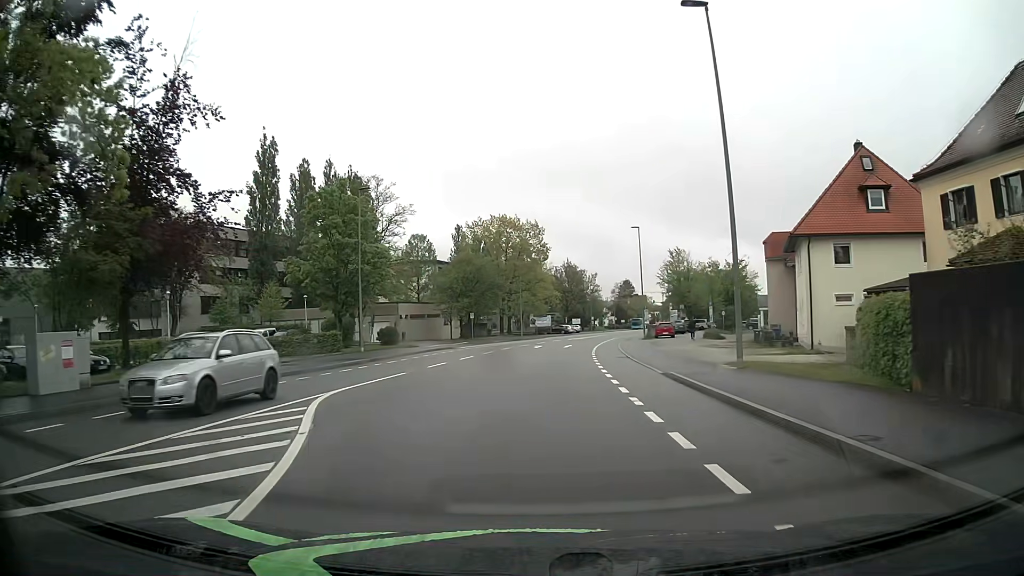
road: tertiary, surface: asphalt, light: Day
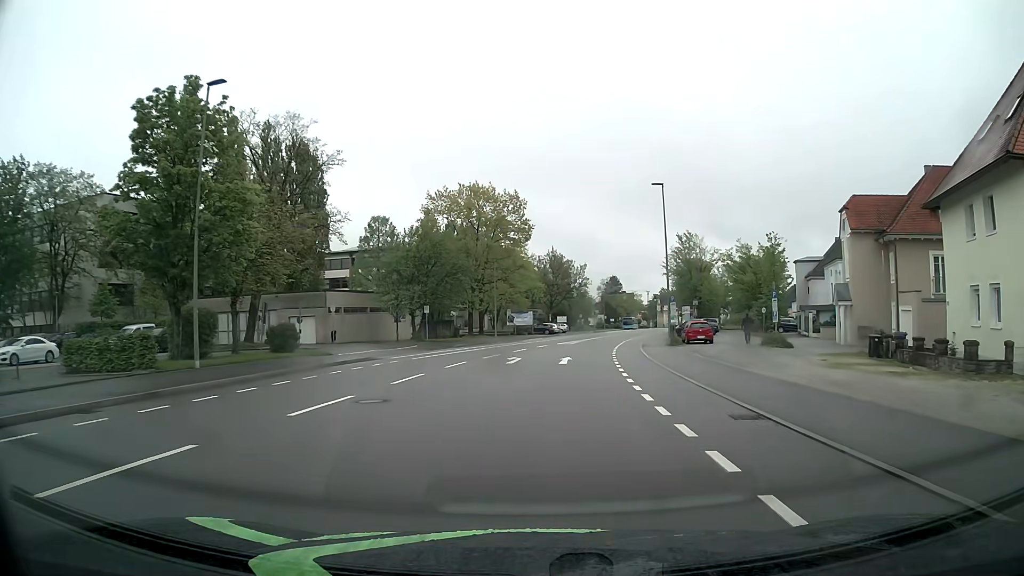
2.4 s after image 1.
(+0.1, +19.3) m; +1°
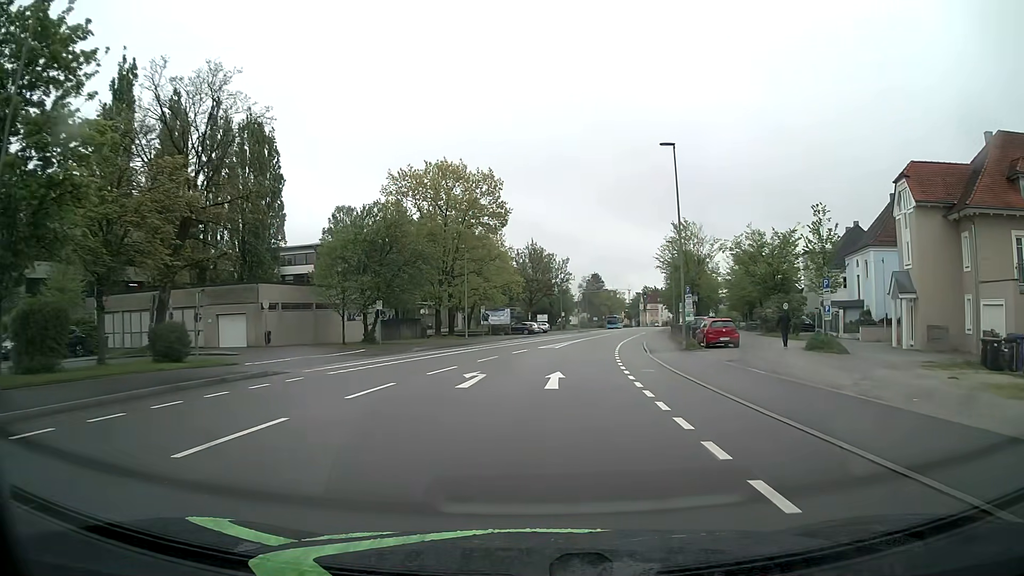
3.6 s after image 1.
(+0.2, +9.7) m; +2°
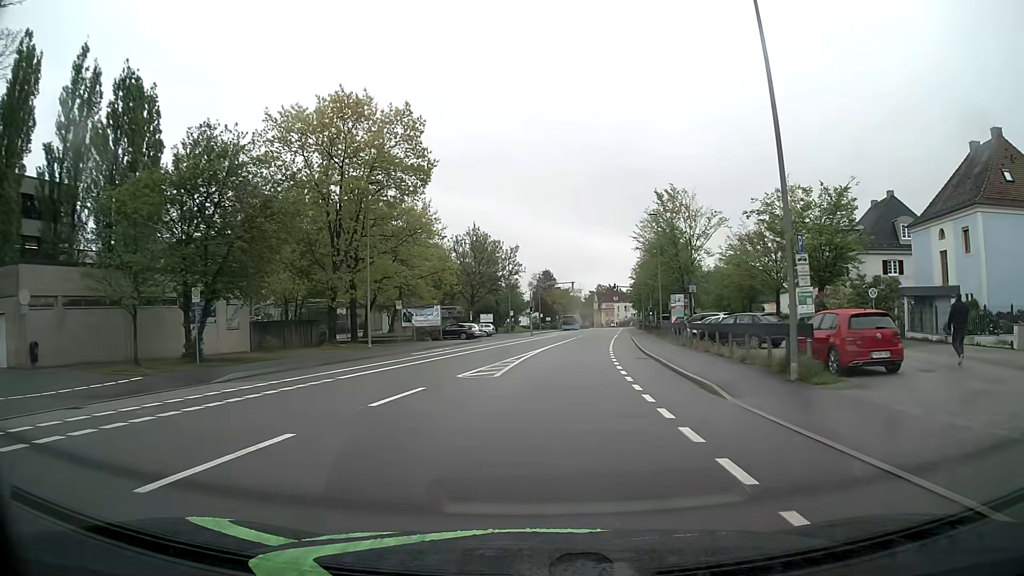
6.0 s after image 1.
(+0.7, +19.4) m; +4°
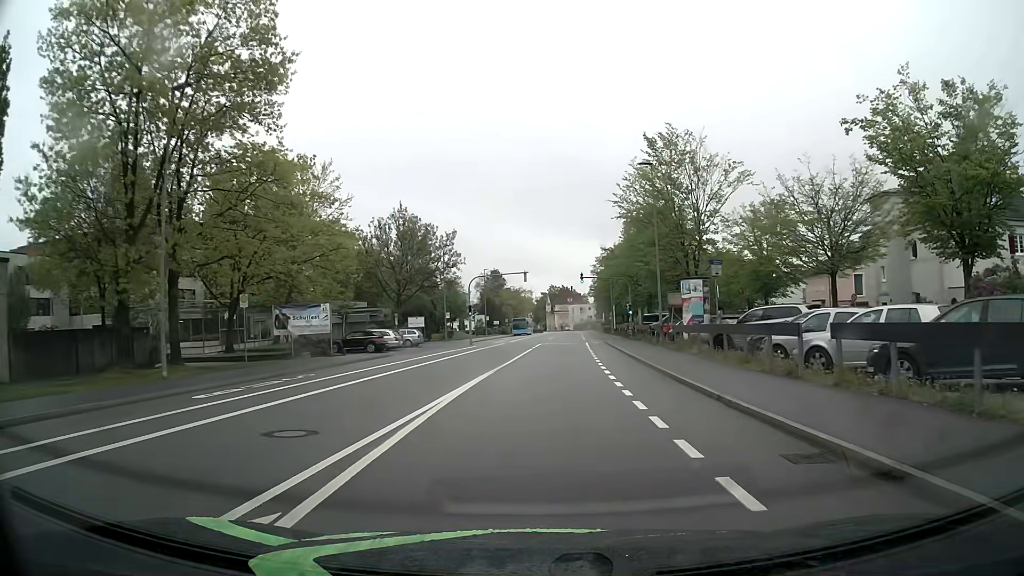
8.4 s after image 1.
(+0.7, +19.2) m; +4°
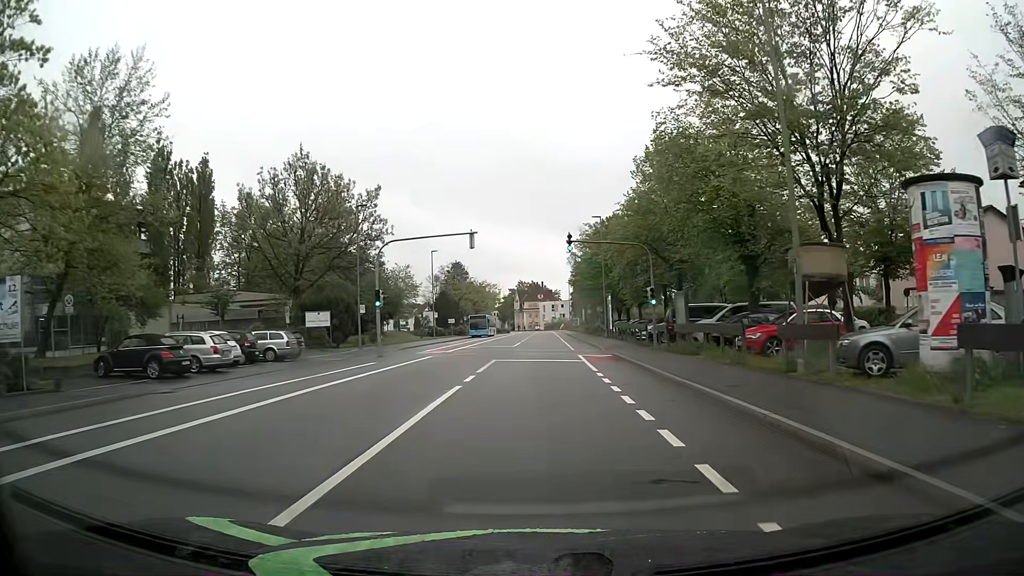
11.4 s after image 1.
(+0.7, +23.9) m; +3°
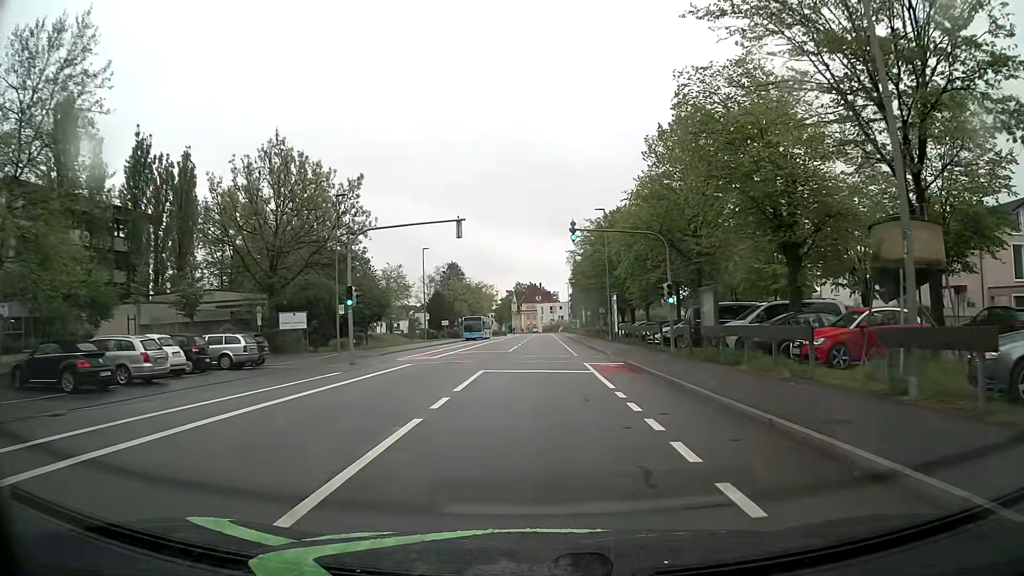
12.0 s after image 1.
(0.0, +4.8) m; 0°
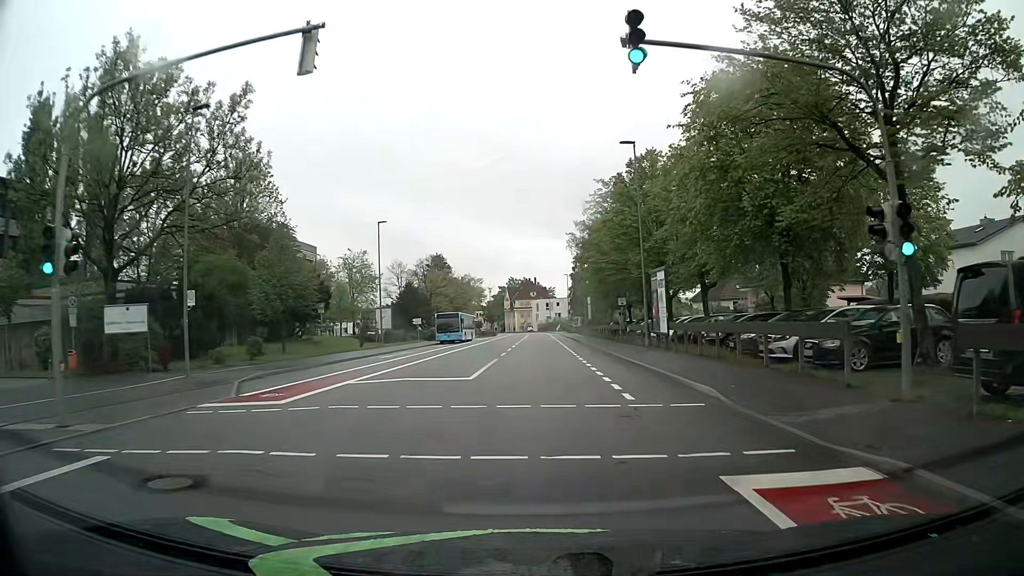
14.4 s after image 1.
(+0.2, +19.1) m; +1°
(0, +10) (0, +20) (0, +30) (0, +40) (0, +50) (+1, +60) (+1, +70) (+1, +80) (+1, +90) (+1, +100) m
